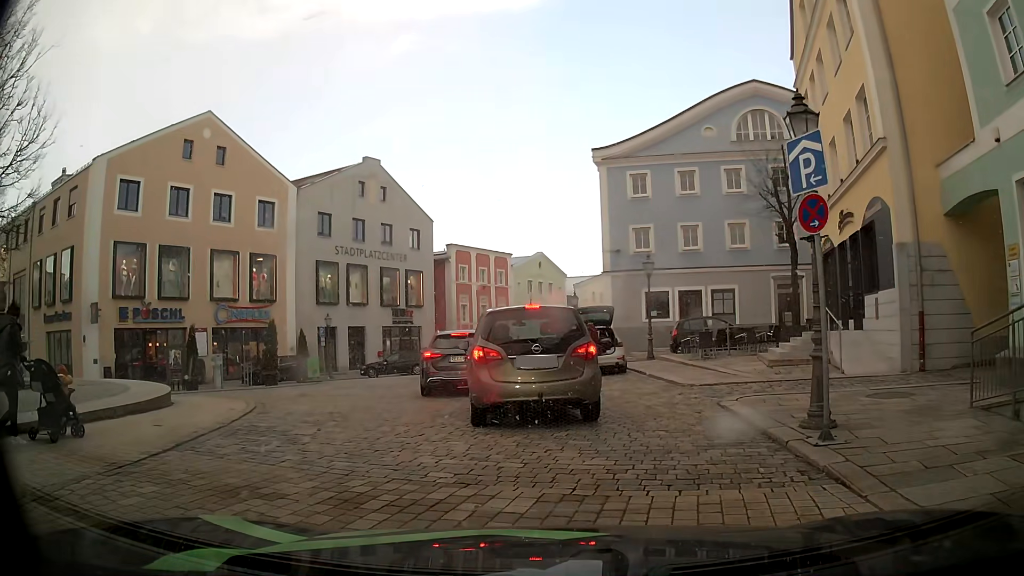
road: tertiary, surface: sett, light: Day
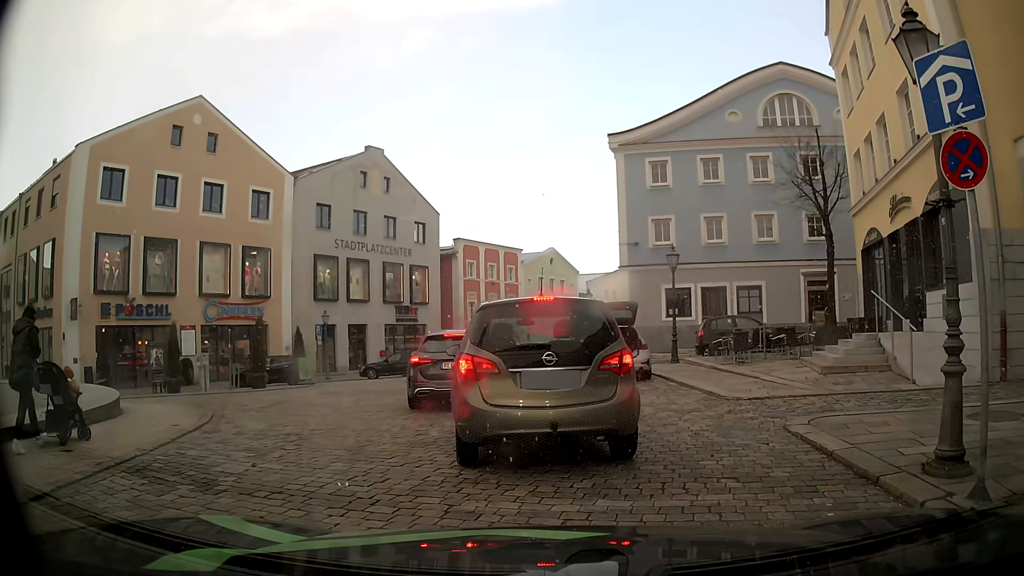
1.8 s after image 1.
(0.0, +2.5) m; 0°
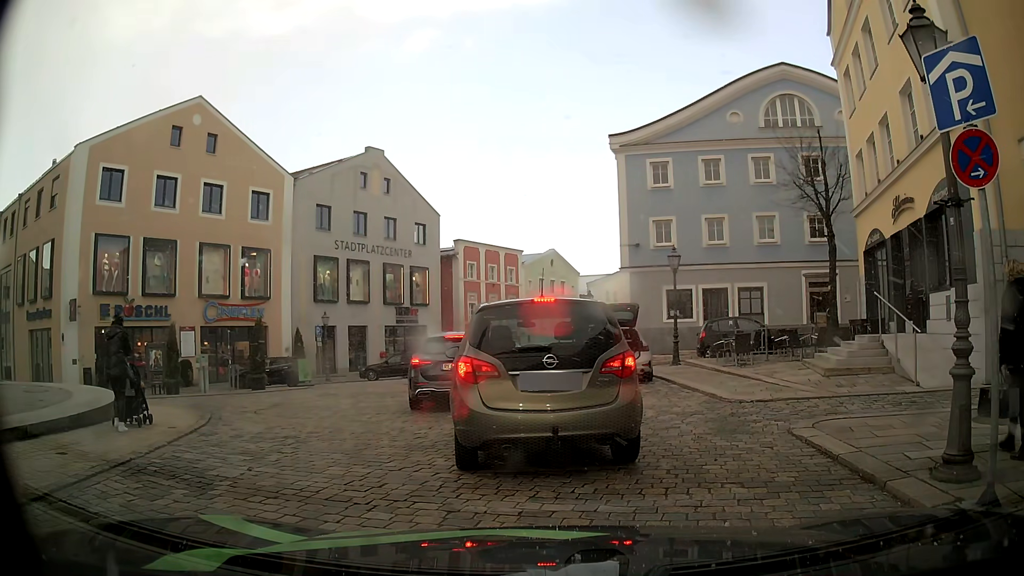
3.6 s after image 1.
(0.0, +0.2) m; 0°
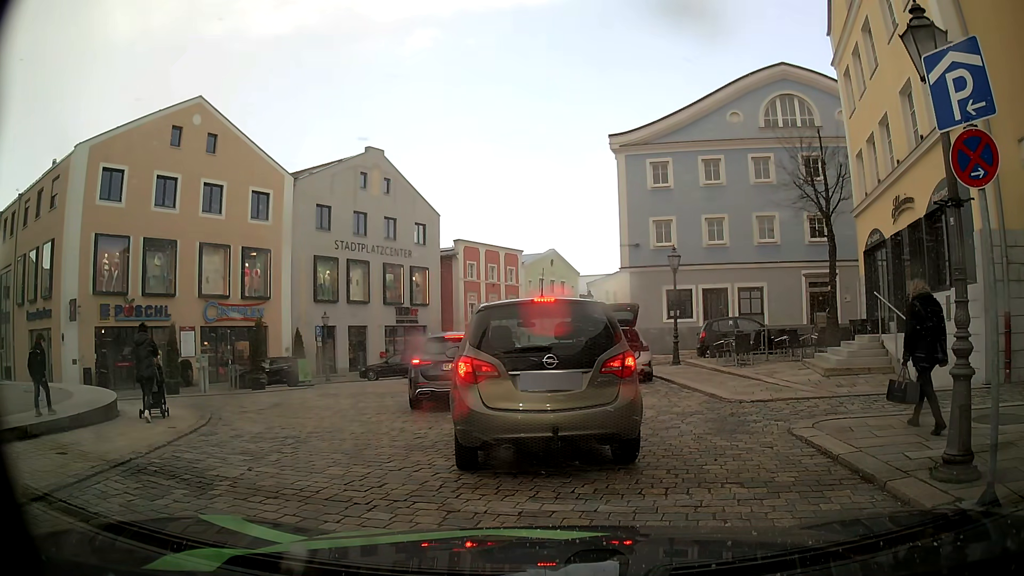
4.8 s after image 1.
(0.0, 0.0) m; 0°
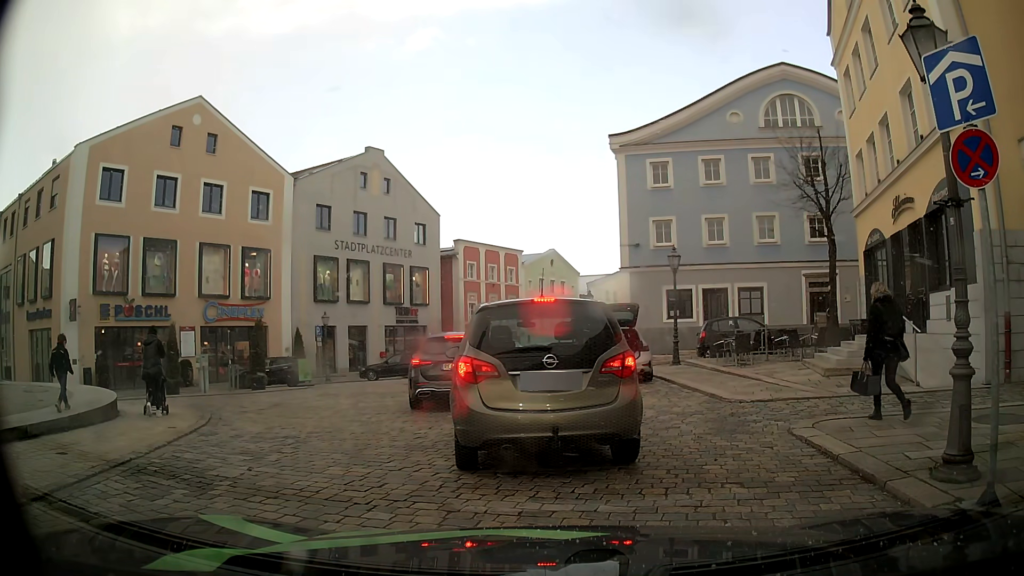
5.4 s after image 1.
(0.0, 0.0) m; 0°
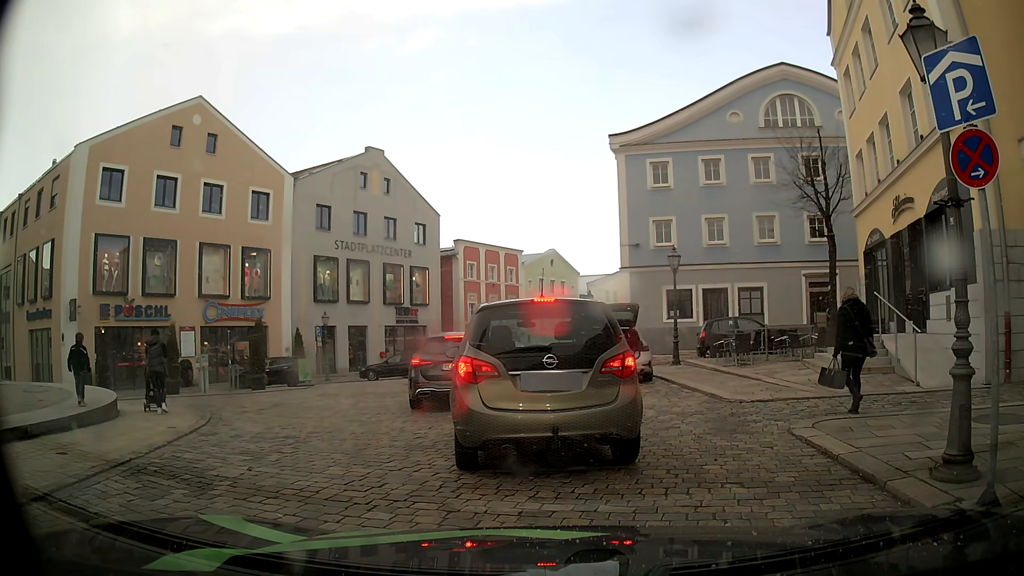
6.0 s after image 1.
(0.0, 0.0) m; 0°
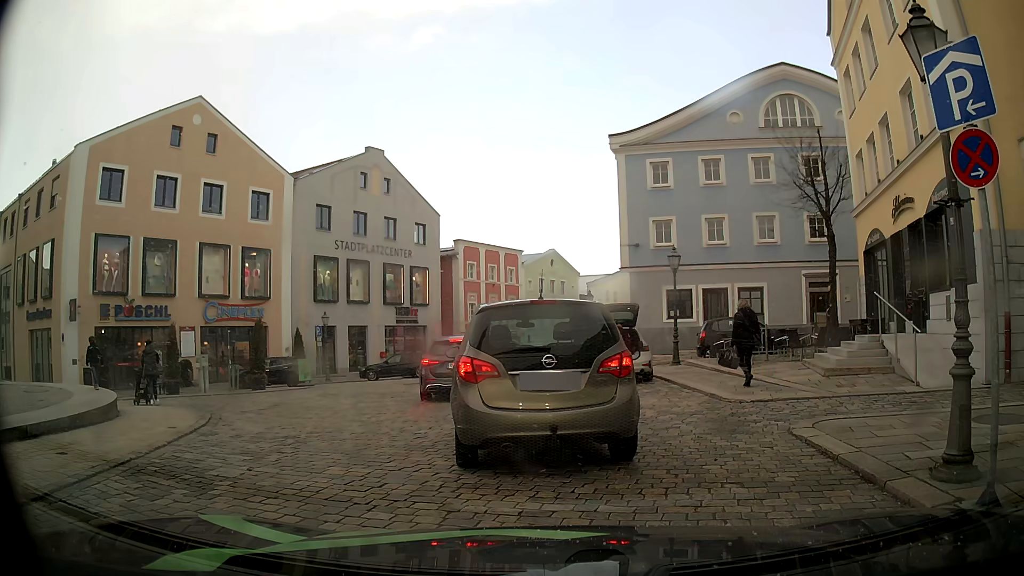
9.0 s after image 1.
(0.0, 0.0) m; 0°
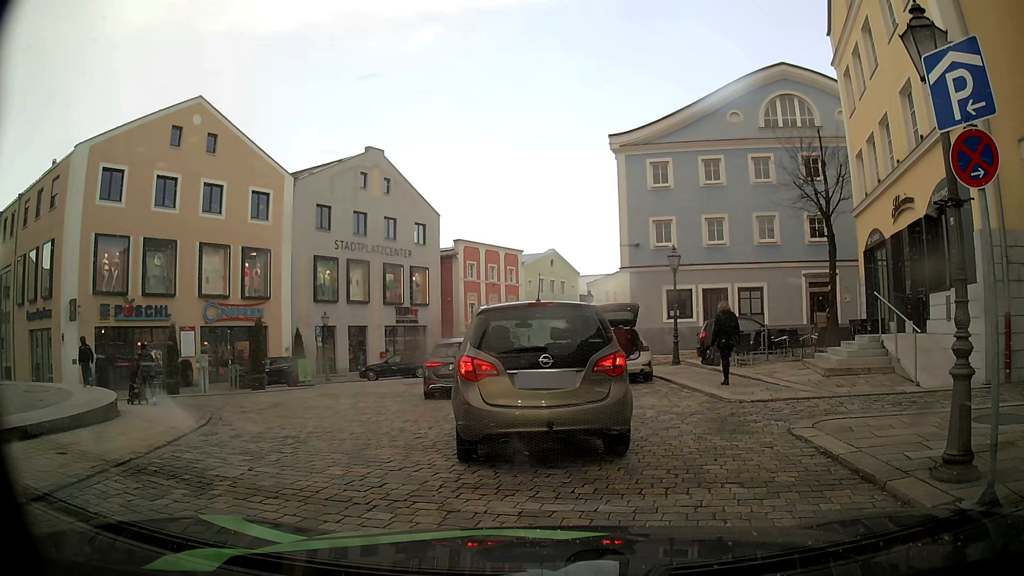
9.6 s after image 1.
(0.0, 0.0) m; 0°
